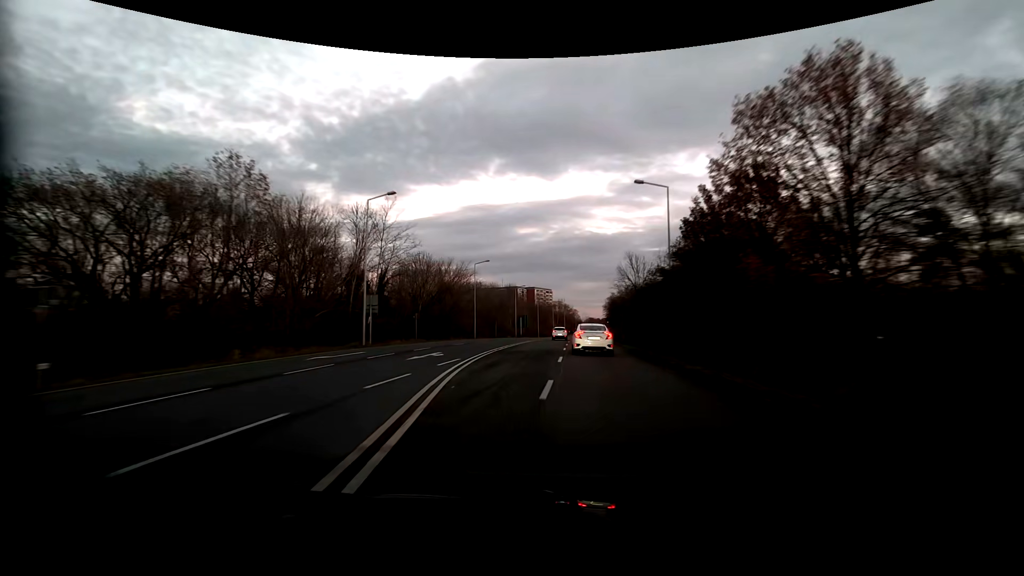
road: secondary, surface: asphalt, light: Dusk
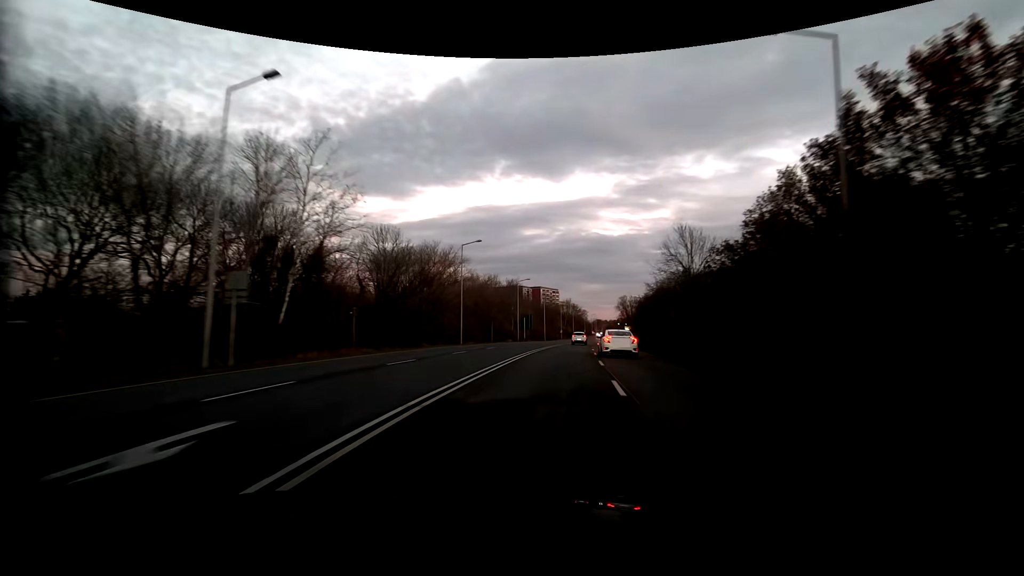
(-0.1, +17.1) m; 0°
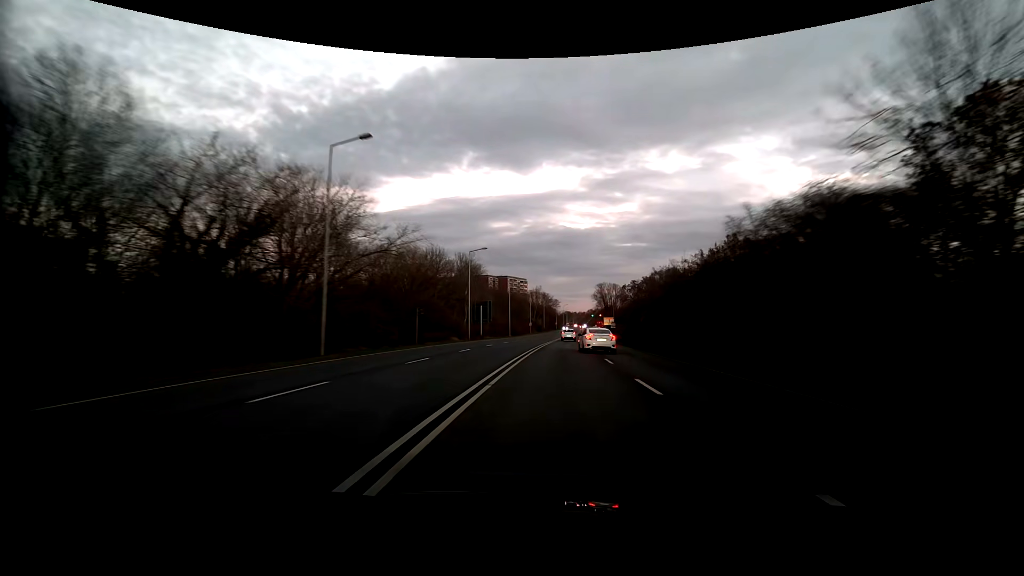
(+0.8, +27.0) m; +4°
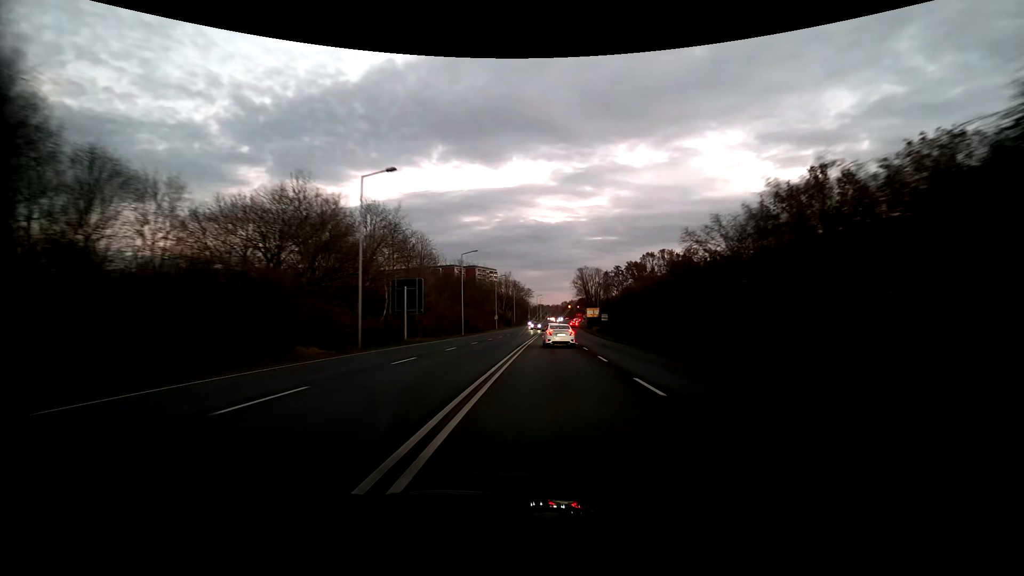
(+0.8, +27.9) m; +3°
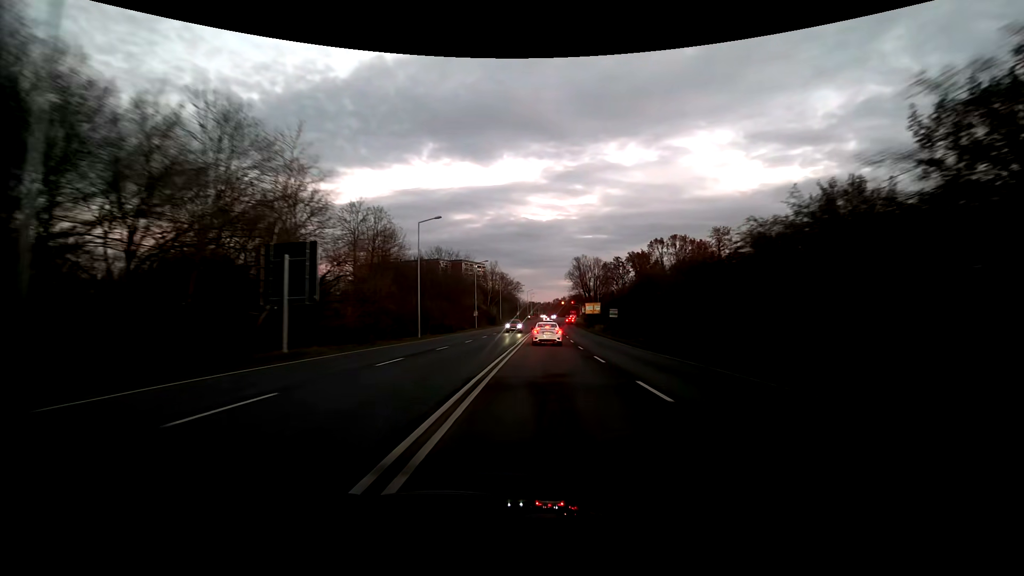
(+0.1, +18.9) m; +1°
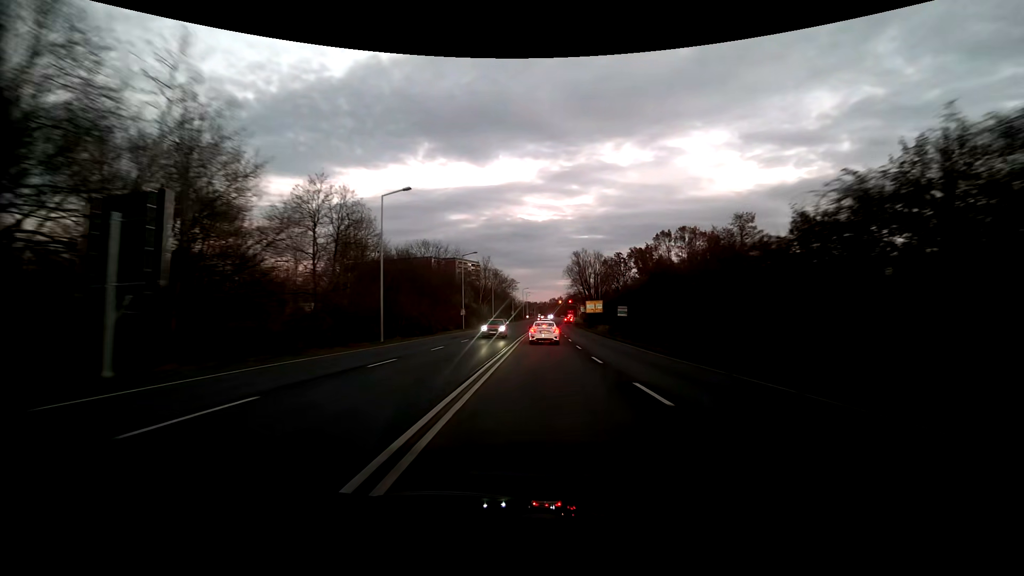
(+0.1, +9.4) m; 0°
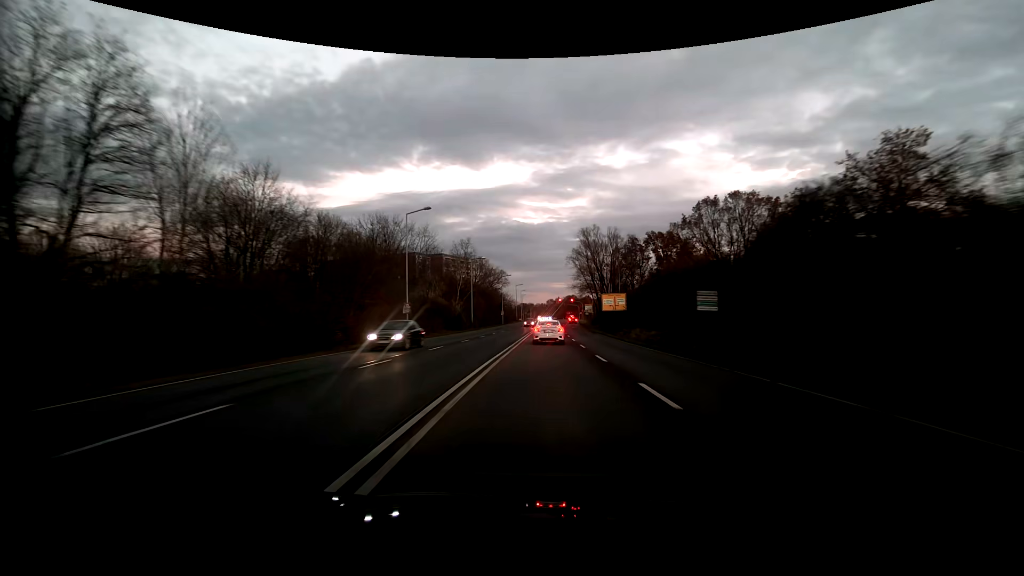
(+0.1, +27.6) m; 0°
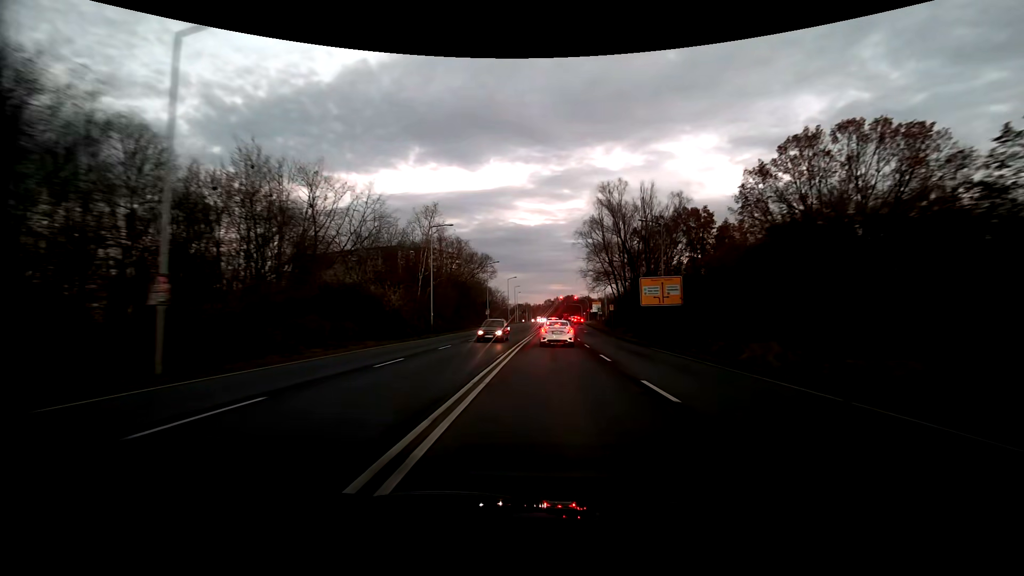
(+0.1, +26.1) m; 0°
(0, +10) (0, +20) (0, +30) (+1, +40) (+1, +50) (+1, +60) (+2, +70) (+2, +80) (+3, +90) (+4, +100) m
